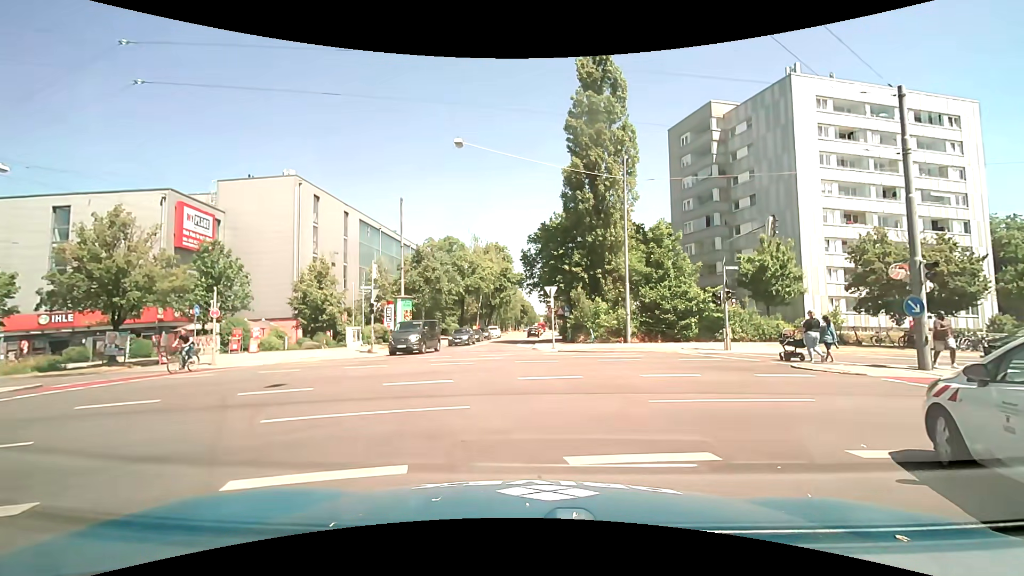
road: tertiary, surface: asphalt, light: Day
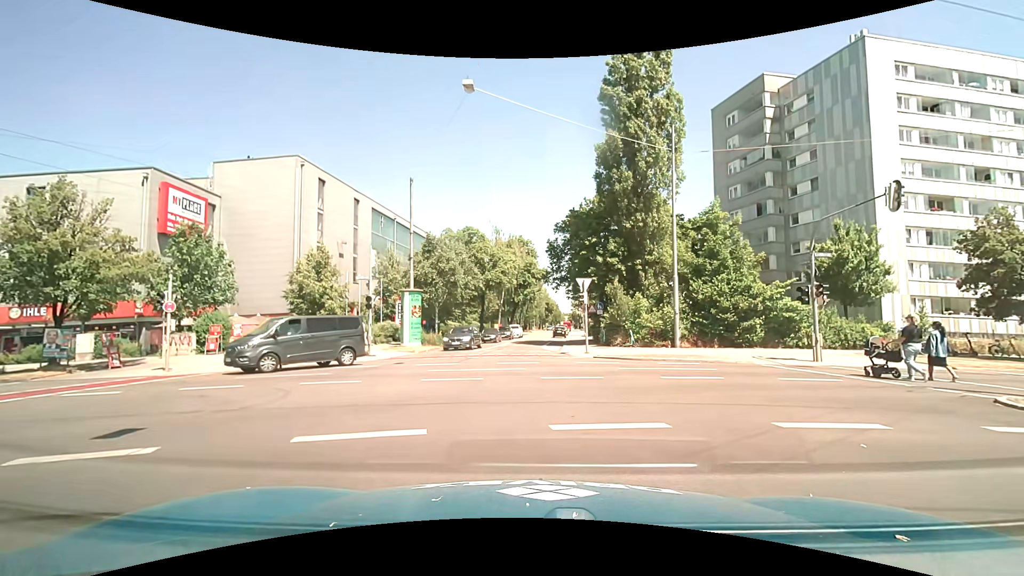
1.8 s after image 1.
(-0.2, +5.4) m; -4°
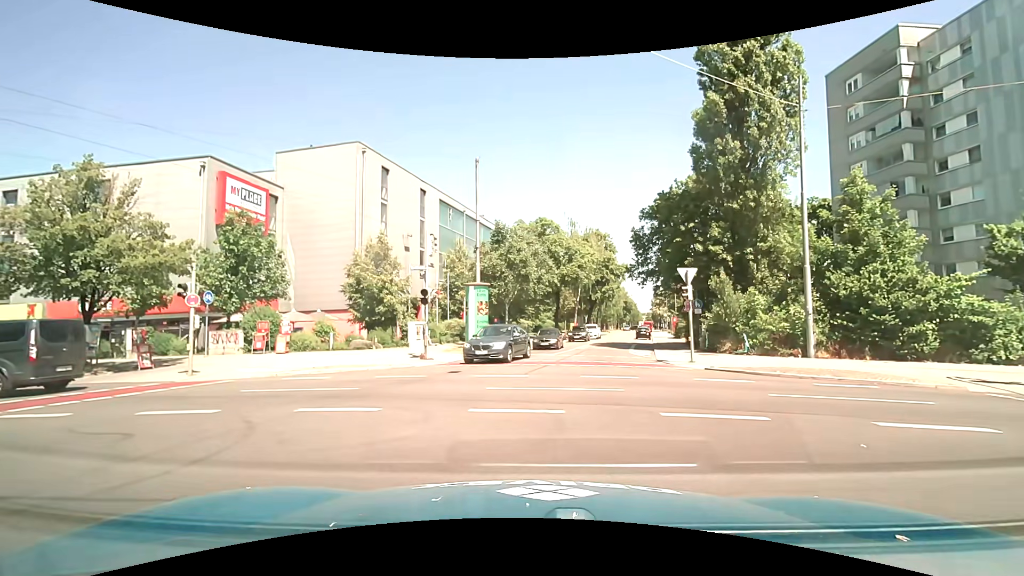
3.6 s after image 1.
(-0.2, +4.6) m; -8°
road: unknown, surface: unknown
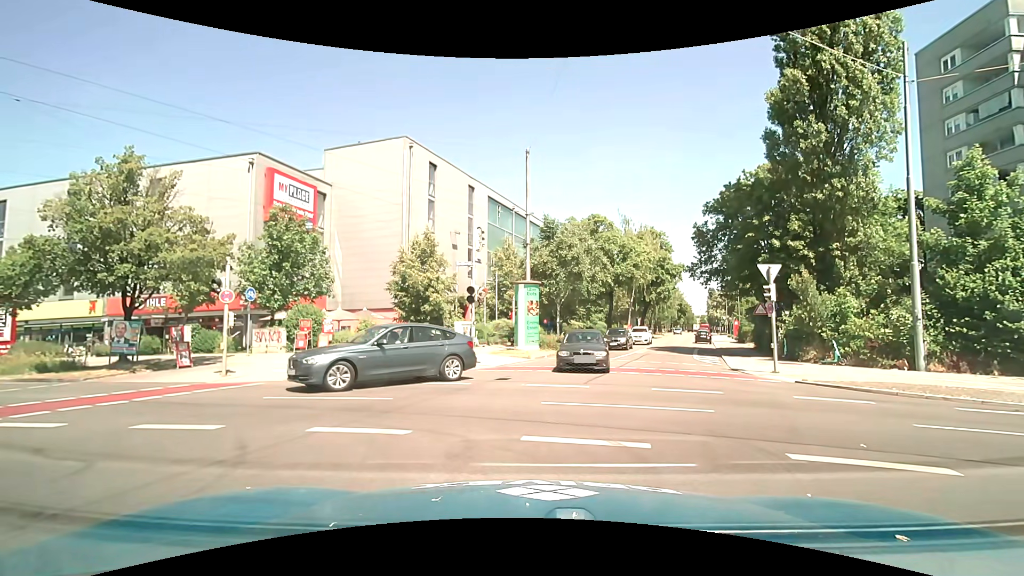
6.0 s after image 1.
(-0.1, +1.9) m; -4°
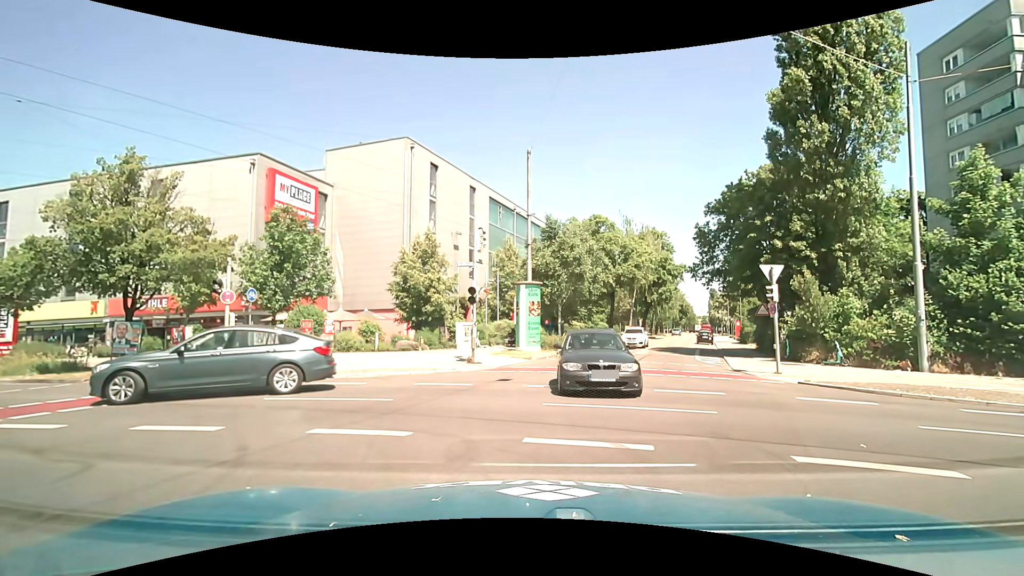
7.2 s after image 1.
(0.0, 0.0) m; 0°
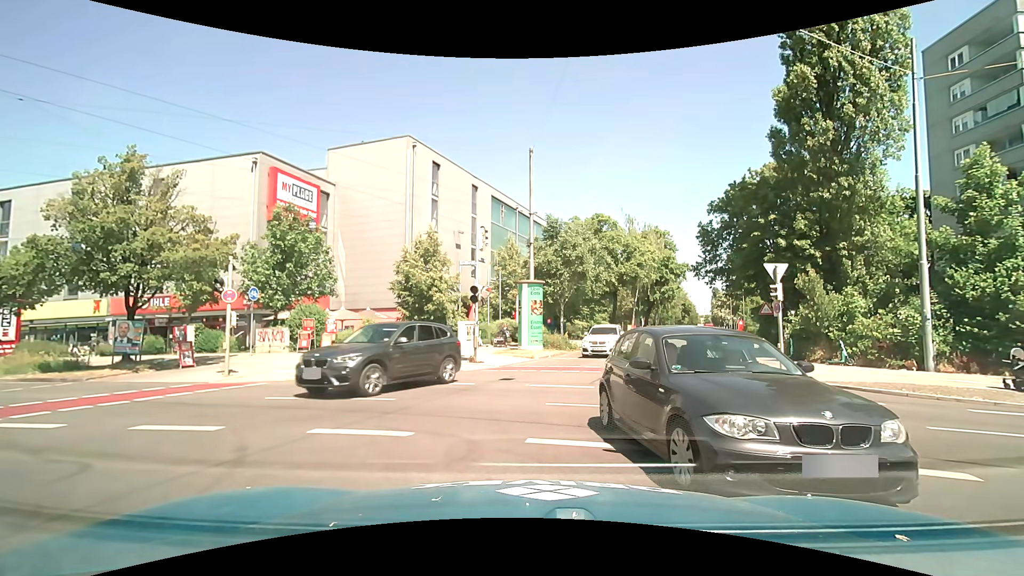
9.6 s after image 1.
(0.0, +0.2) m; 0°
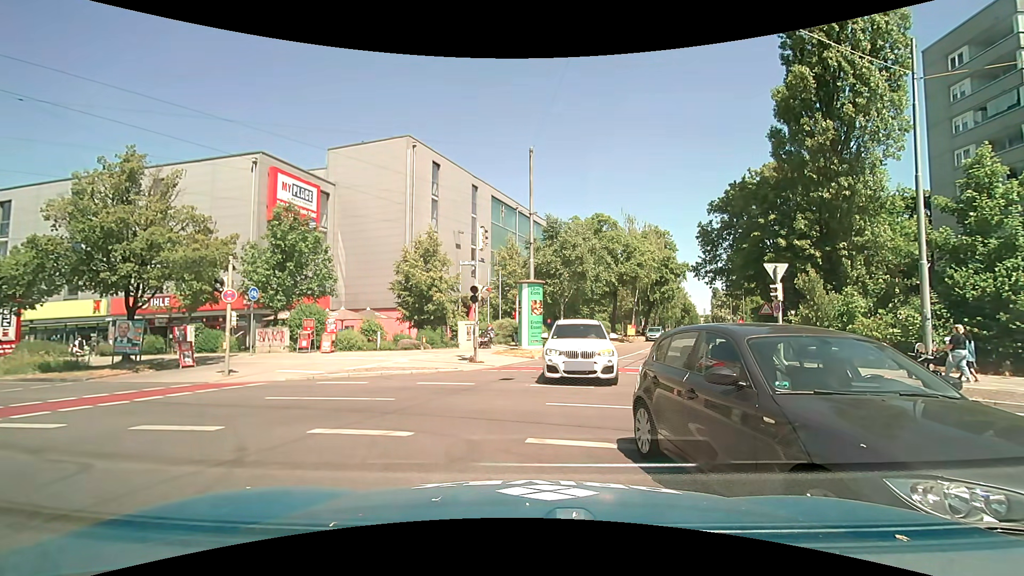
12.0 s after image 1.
(0.0, 0.0) m; 0°
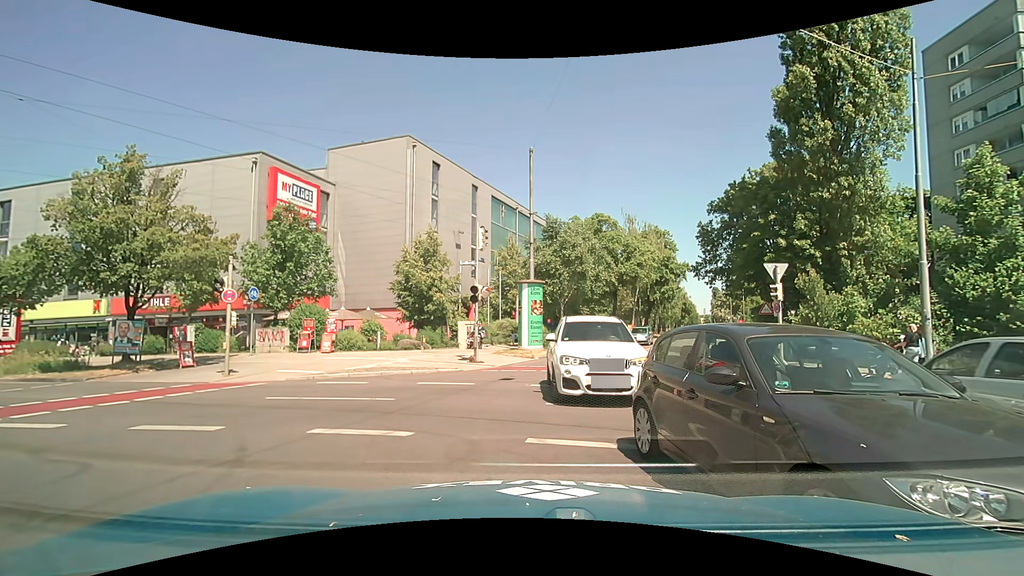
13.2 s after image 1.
(0.0, 0.0) m; 0°
(-4, +9) (-13, +13) (-23, +15) (-32, +17) (-42, +18) (-52, +20) (-62, +21) (-72, +23) (-82, +24) (-92, +26) m
